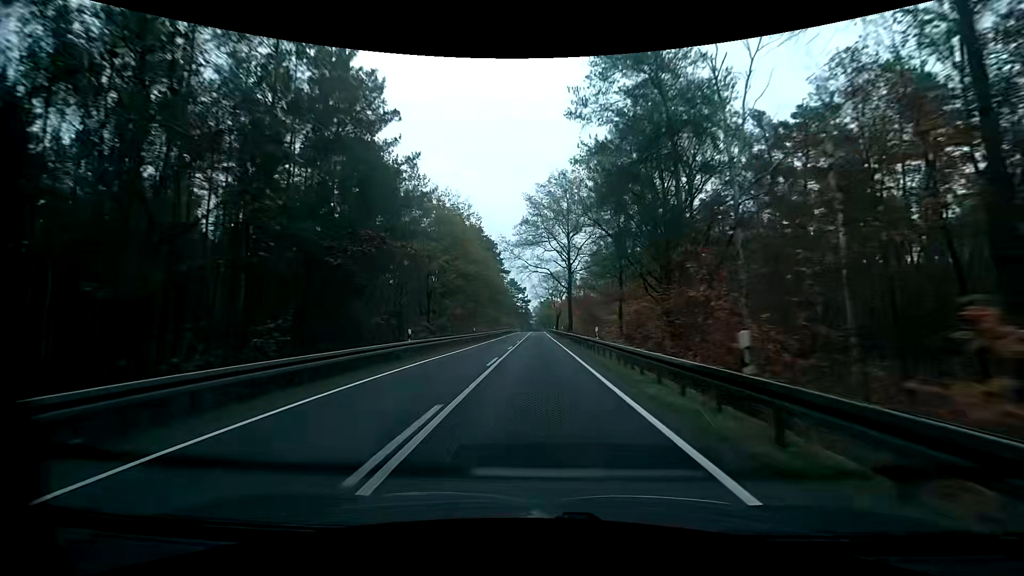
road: primary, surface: asphalt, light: Day
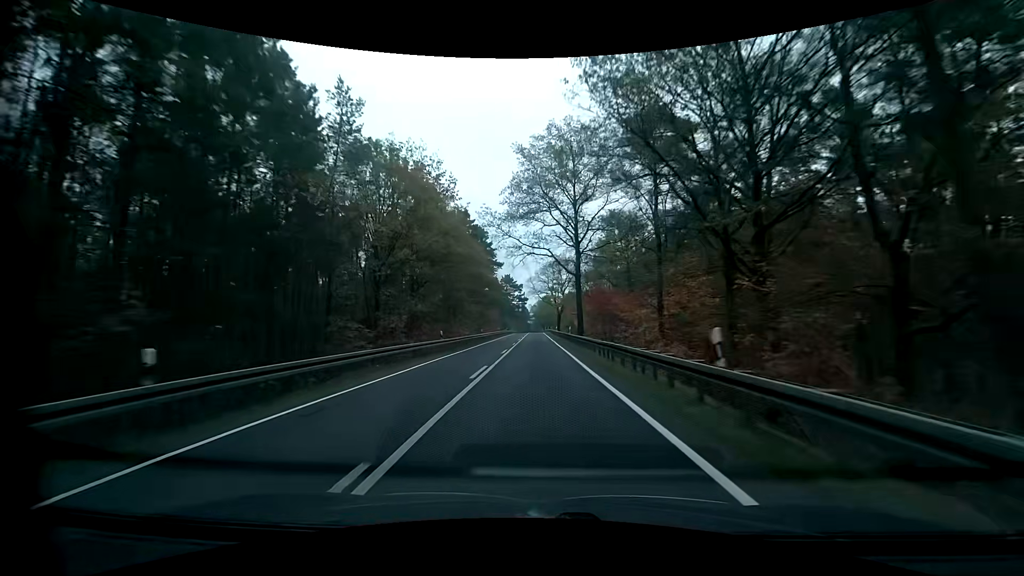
(0.0, +15.4) m; 0°
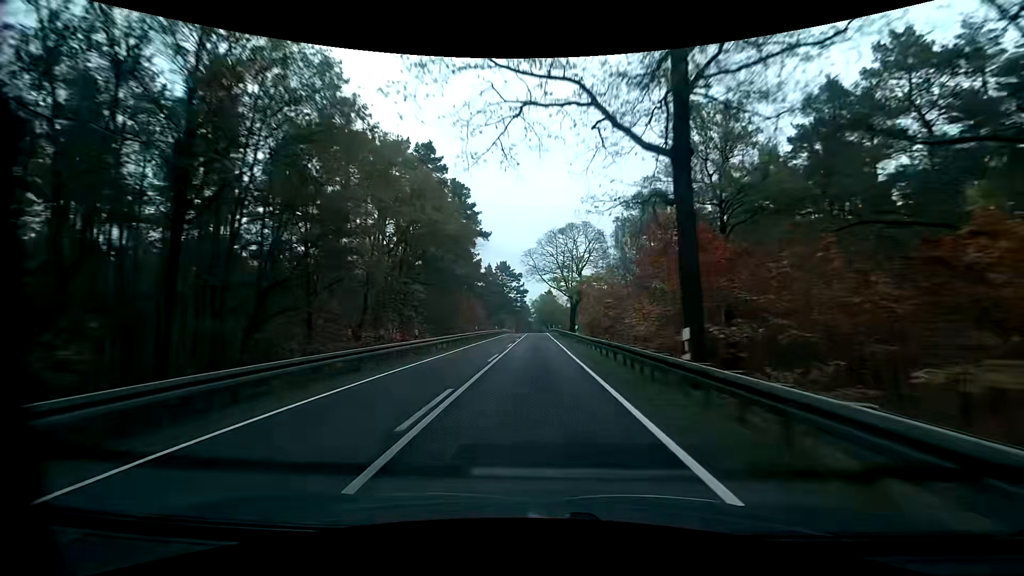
(+0.1, +30.7) m; 0°
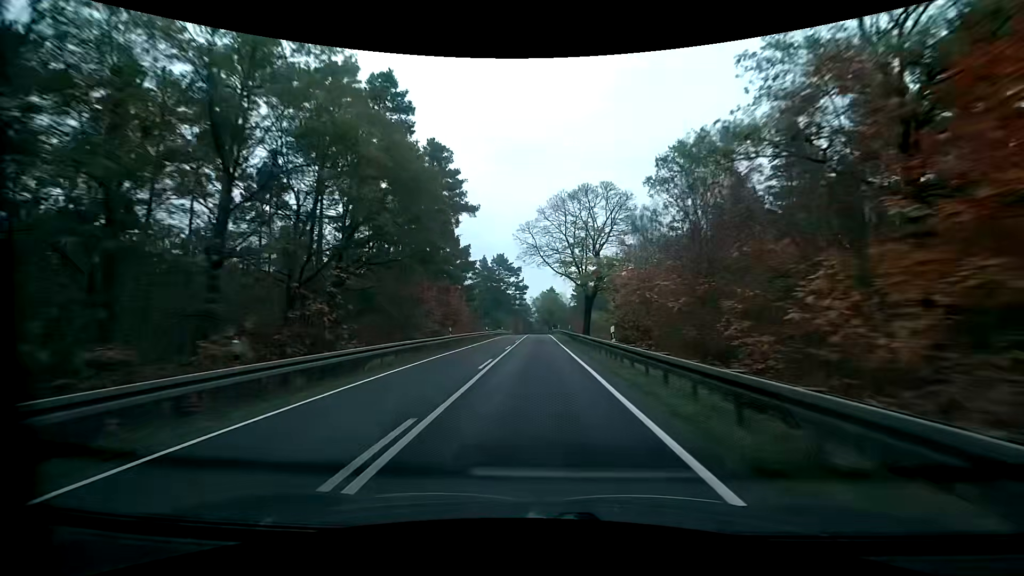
(0.0, +15.3) m; 0°
